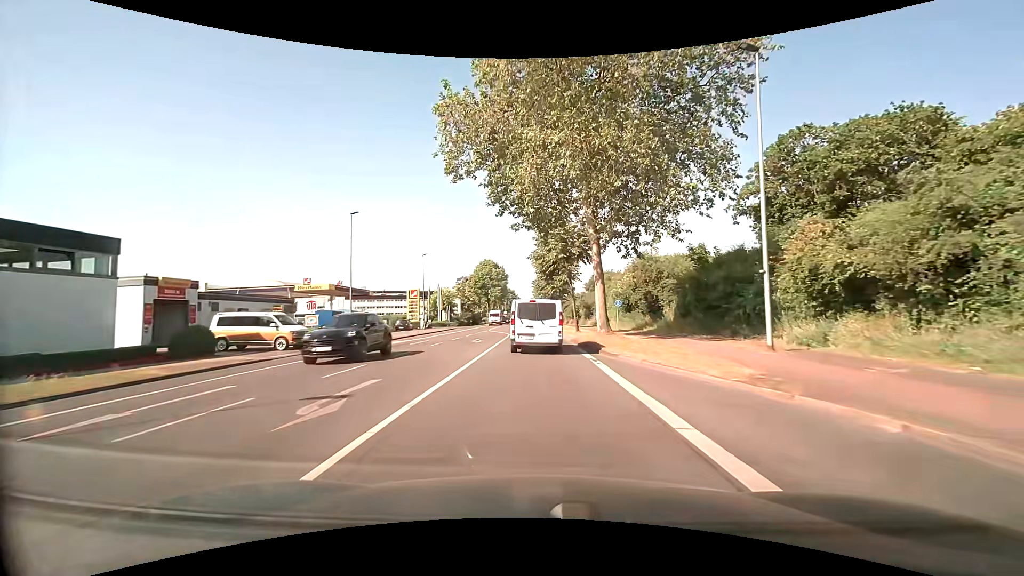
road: secondary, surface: asphalt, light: Day
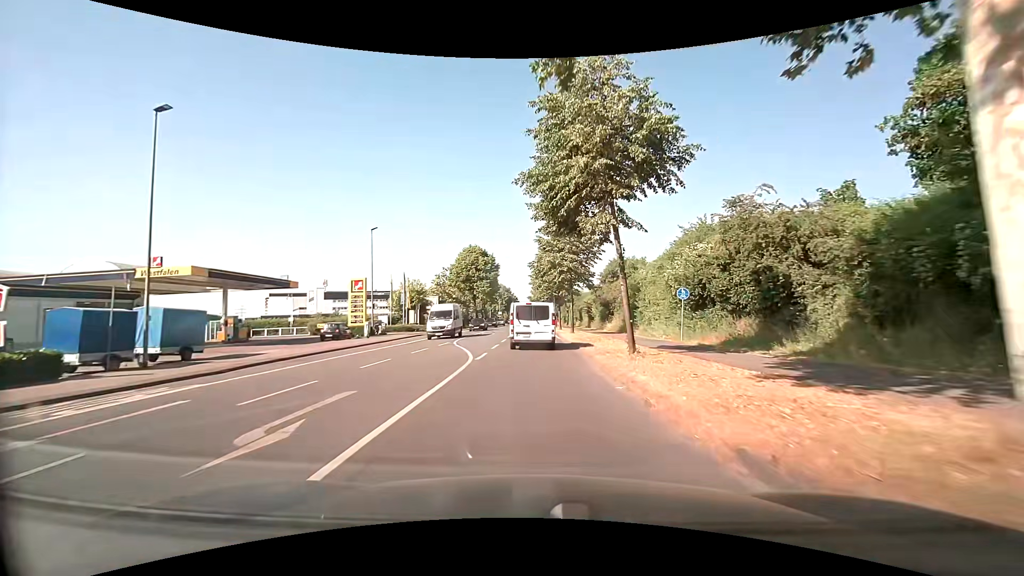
(0.0, +21.7) m; 0°
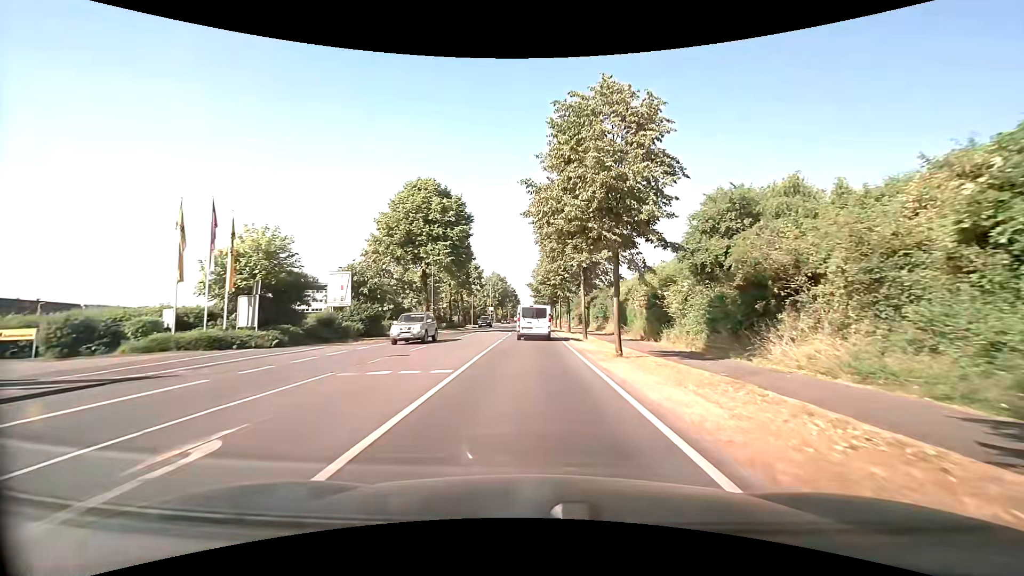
(0.0, +38.2) m; 0°
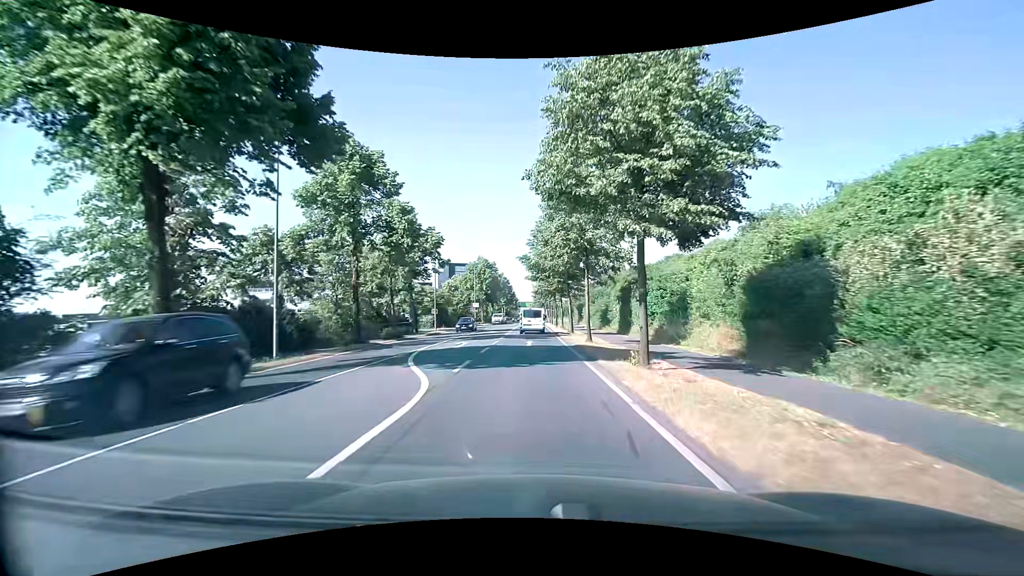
(+0.1, +30.6) m; 0°
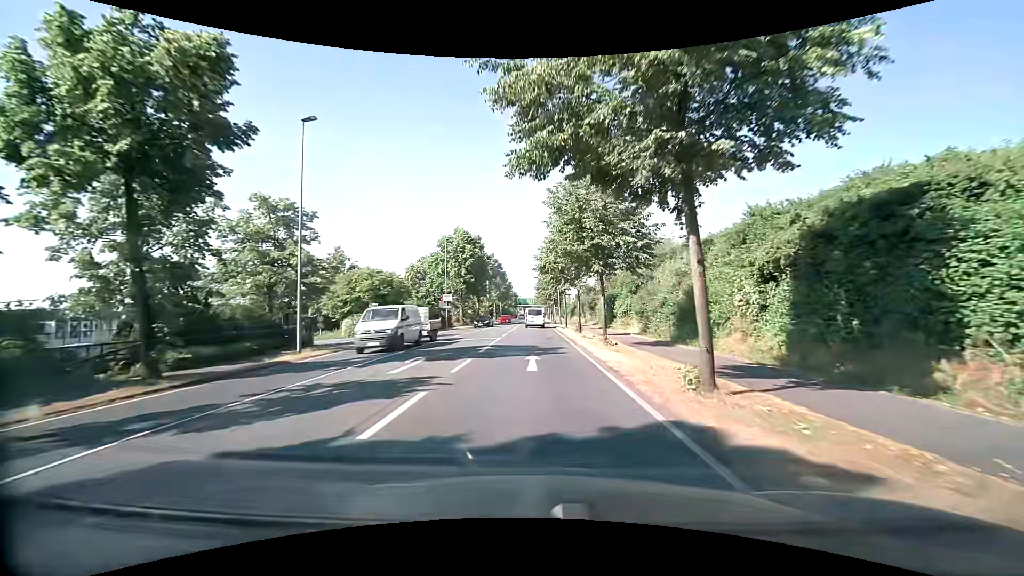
(0.0, +30.6) m; 0°
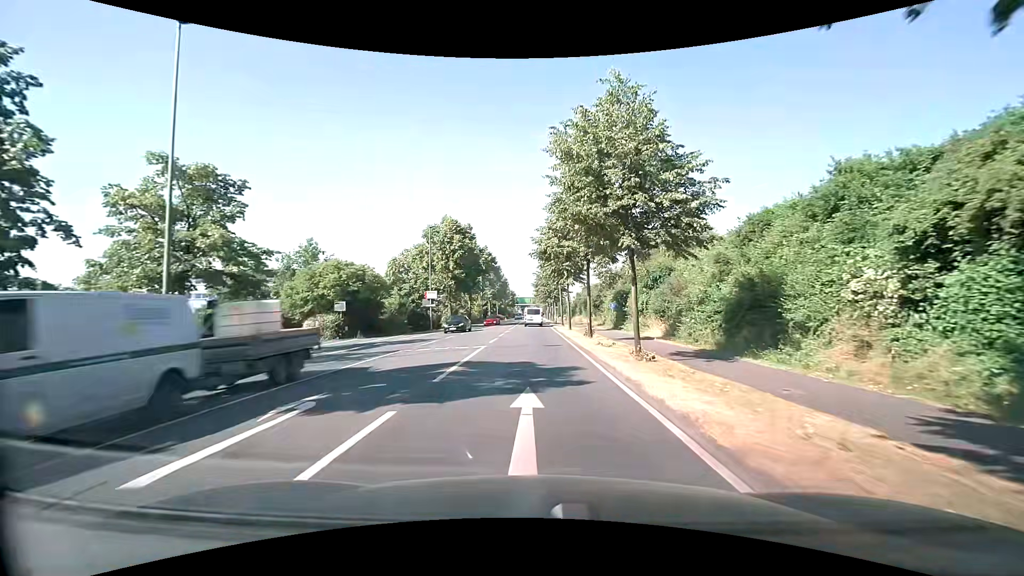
(0.0, +7.7) m; 0°
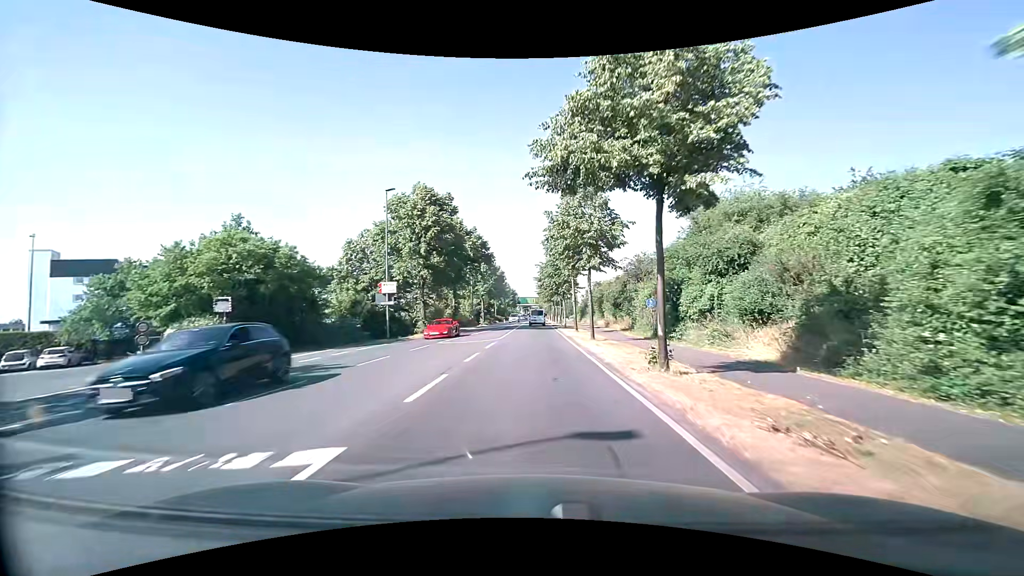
(0.0, +15.3) m; -1°
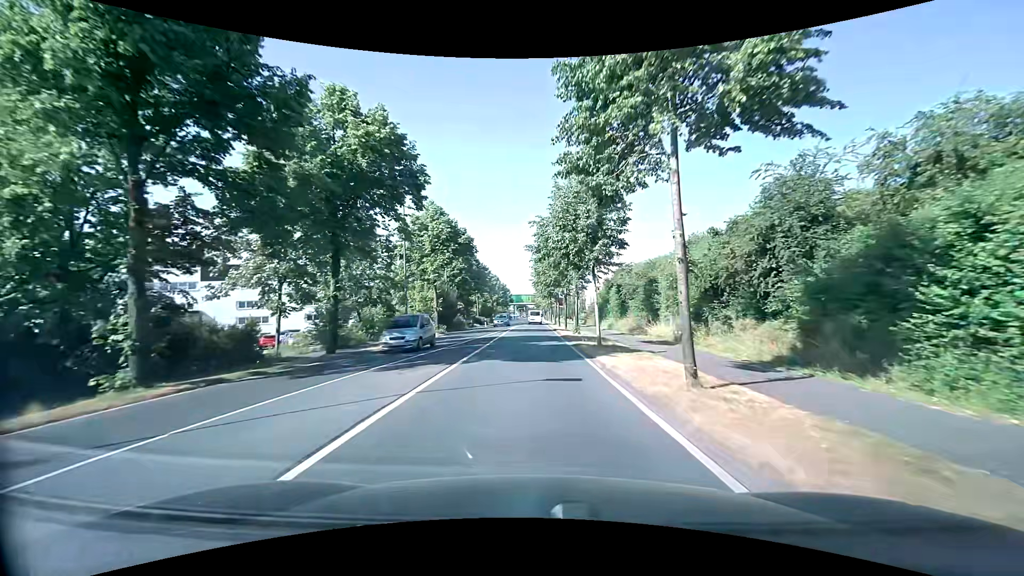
(+0.3, +30.7) m; +1°
(0, +10) (0, +20) (0, +30) (0, +40) (0, +50) (0, +60) (0, +70) (-1, +80) (-1, +90) (-1, +100) m
